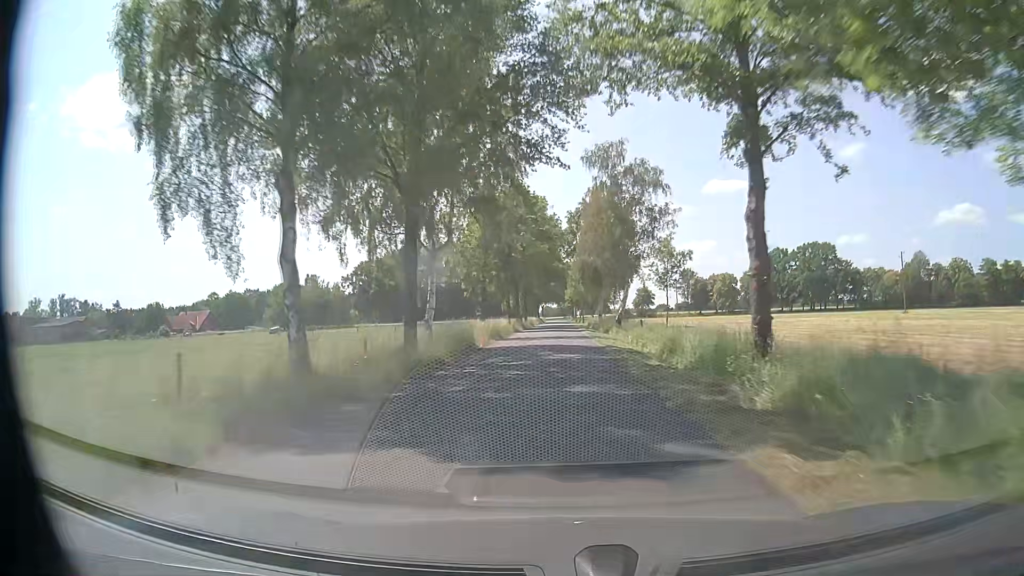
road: residential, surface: paved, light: Day
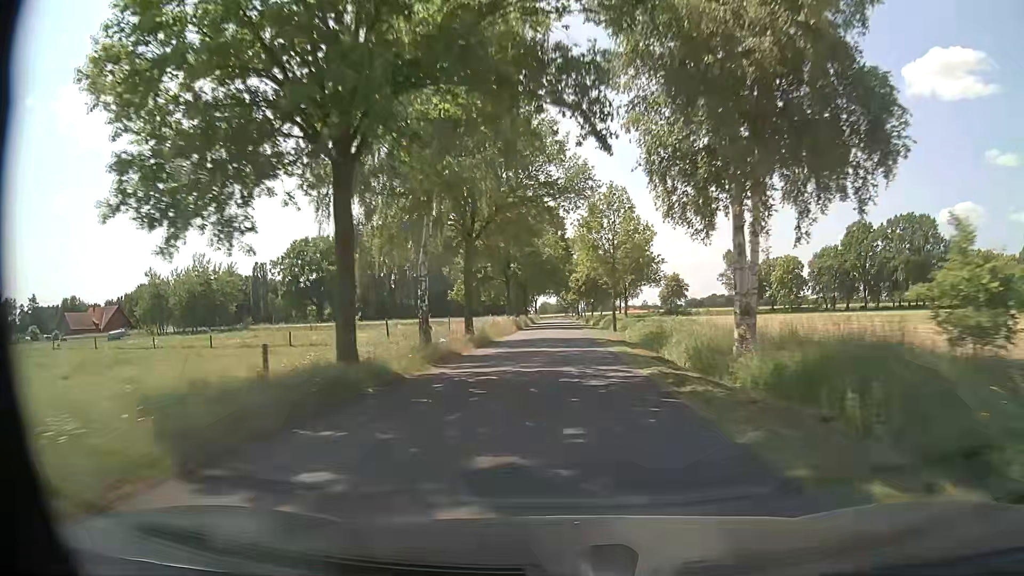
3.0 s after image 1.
(+0.8, +60.3) m; +1°
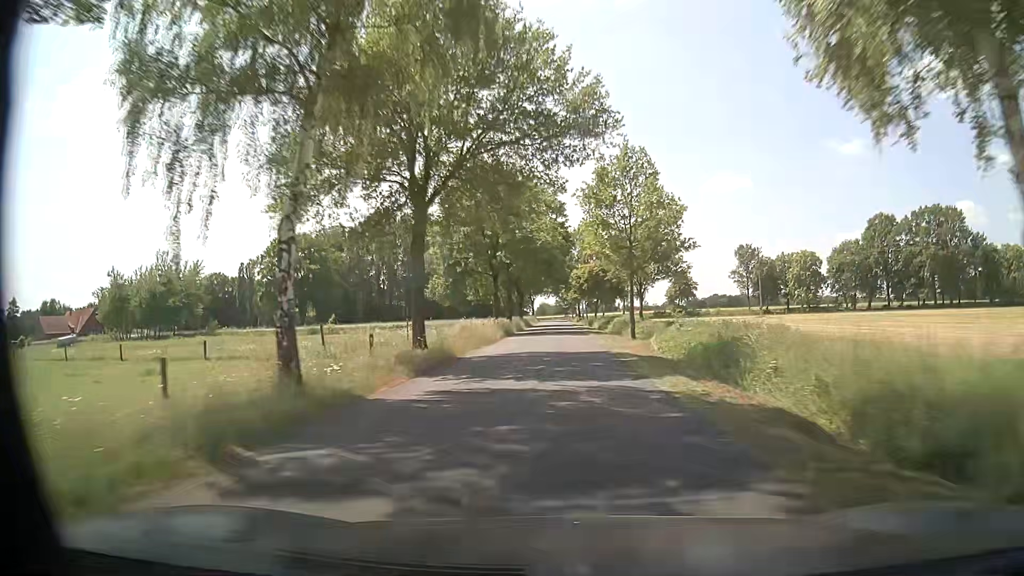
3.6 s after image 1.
(0.0, +12.1) m; 0°
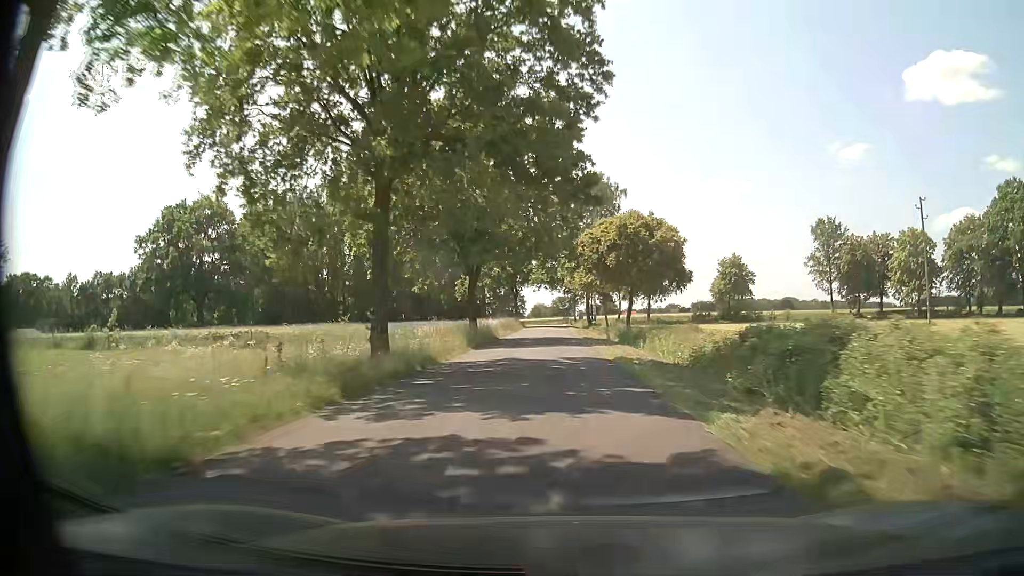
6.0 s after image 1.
(+0.2, +48.8) m; +1°
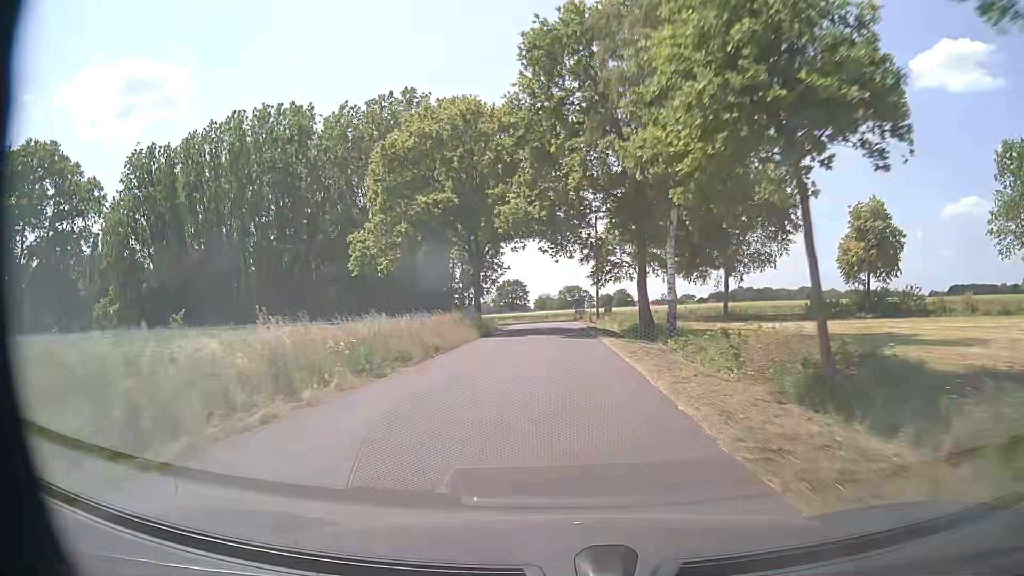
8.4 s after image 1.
(-0.3, +48.6) m; -1°
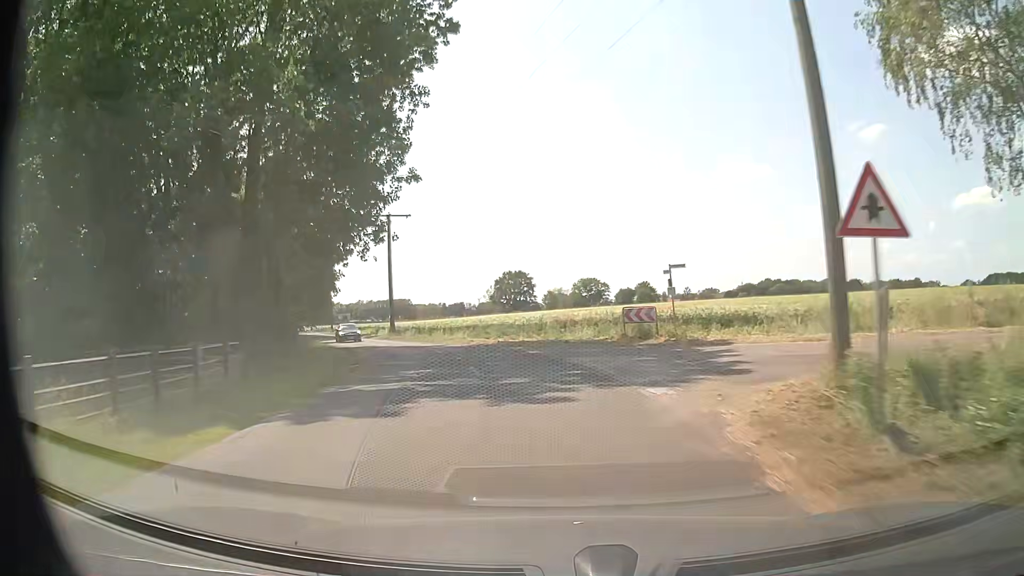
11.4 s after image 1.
(+0.2, +55.3) m; -1°
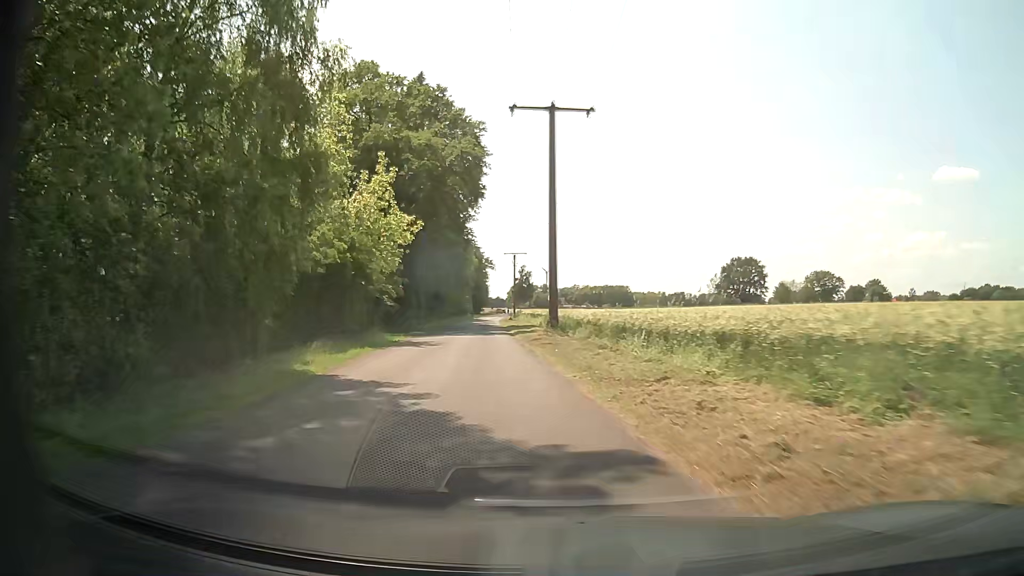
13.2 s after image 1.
(-4.1, +29.8) m; -18°
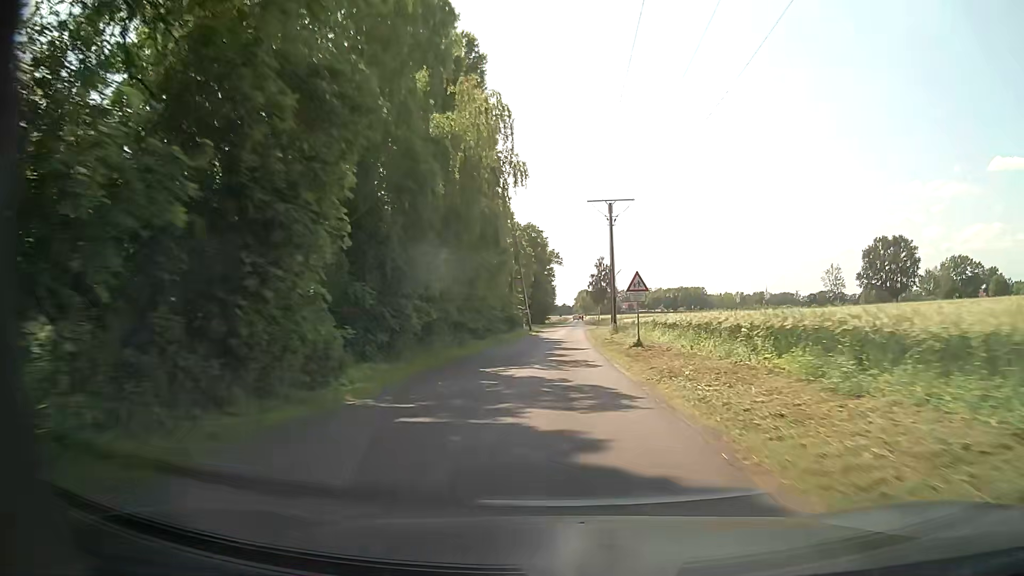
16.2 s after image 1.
(-6.7, +53.9) m; -7°
(0, +10) (0, +20) (+1, +30) (+1, +40) (+2, +50) (+2, +60) (+2, +70) (+3, +80) (+3, +90) (+4, +100) m
